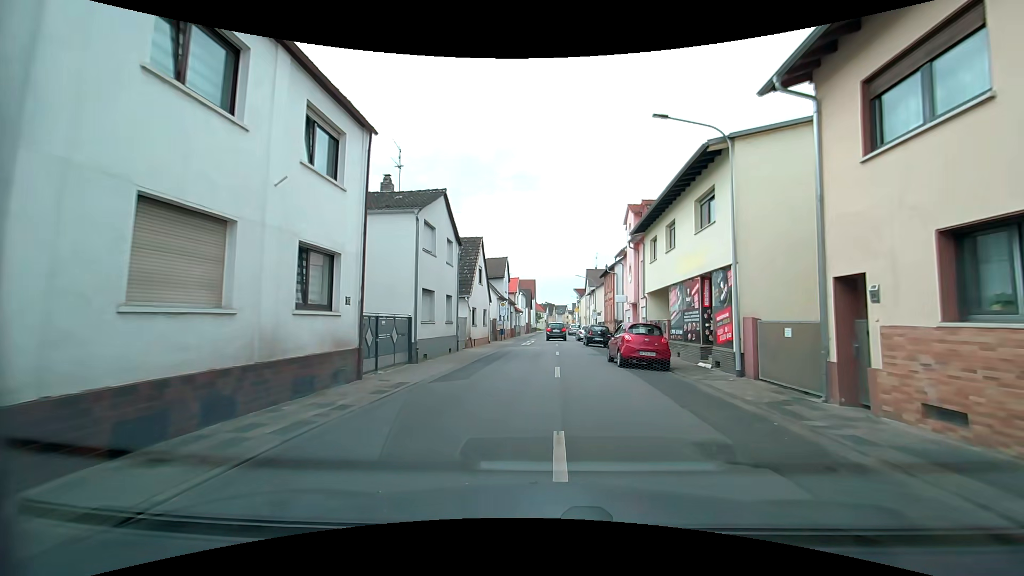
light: Day
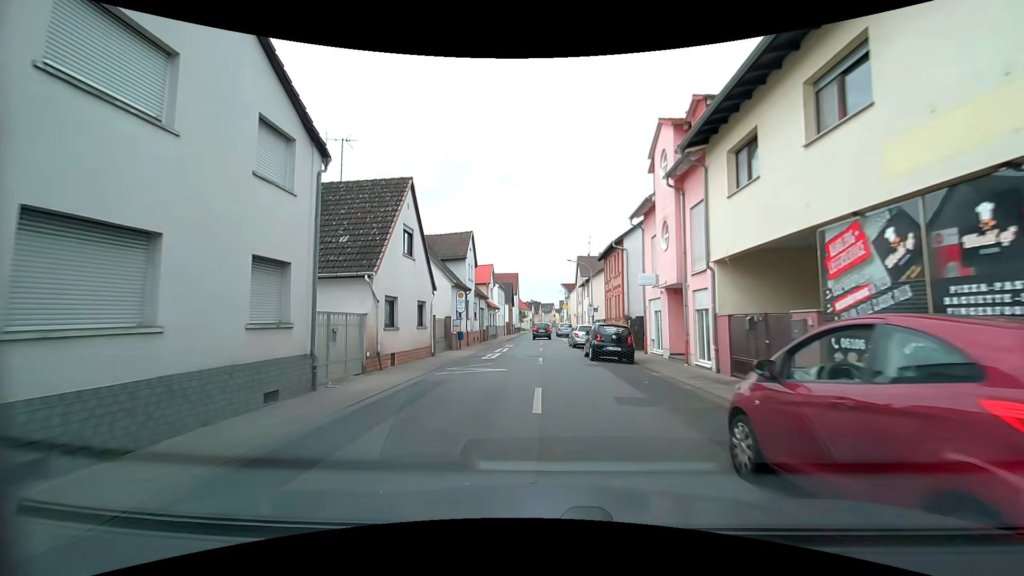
(+0.8, +14.6) m; +3°
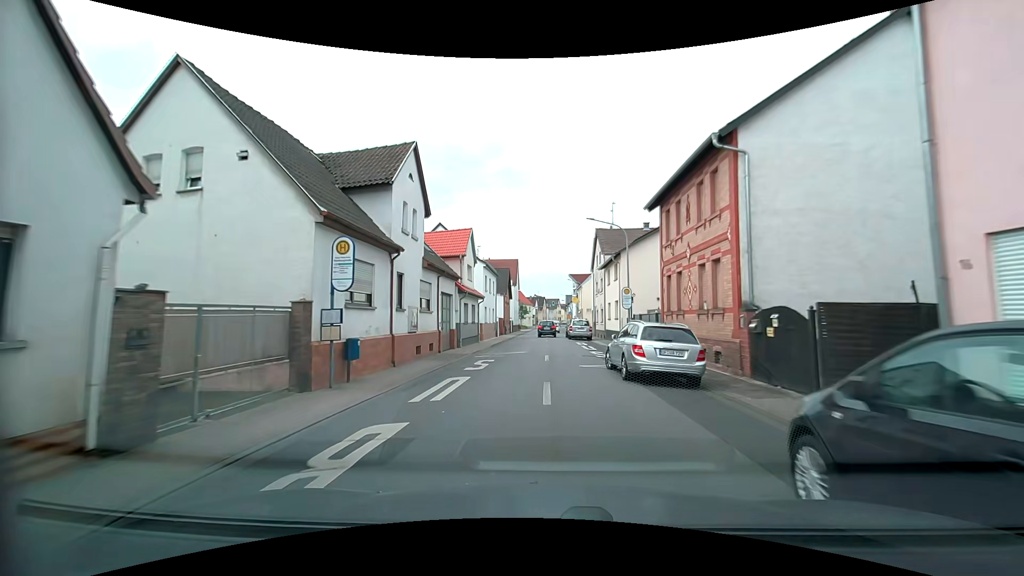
(-0.2, +18.1) m; -1°
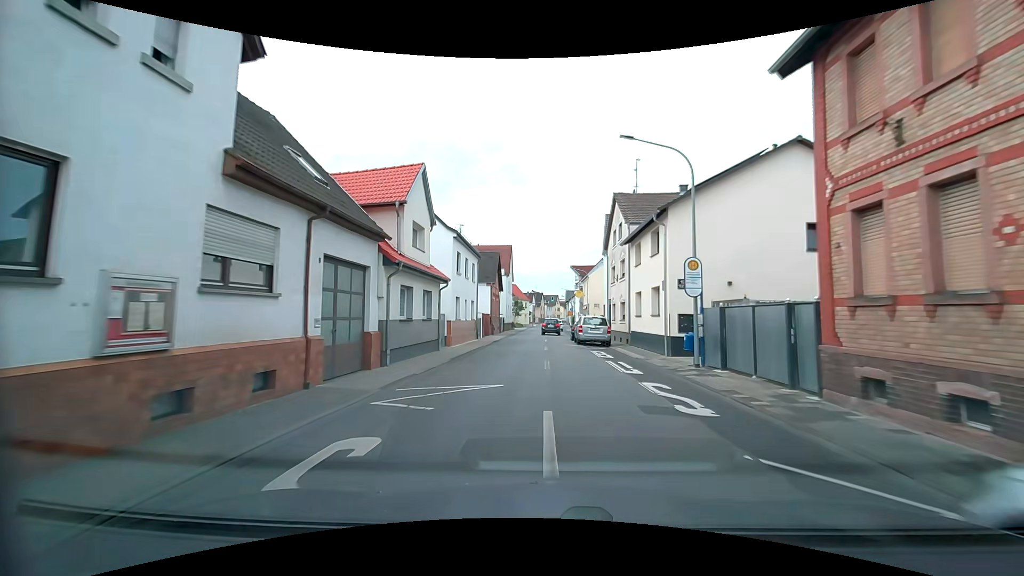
(+0.2, +13.1) m; 0°
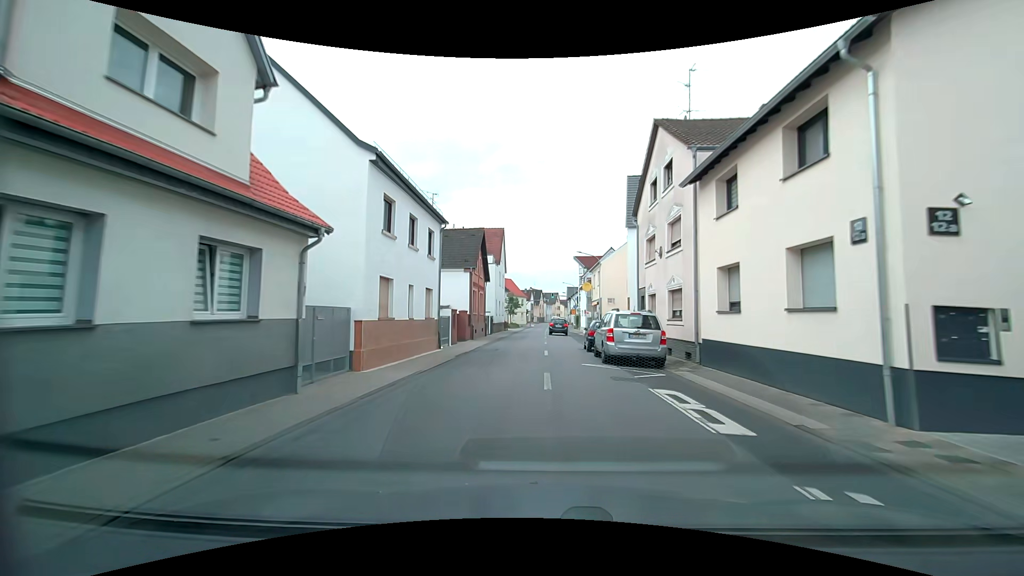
(+0.1, +13.2) m; 0°
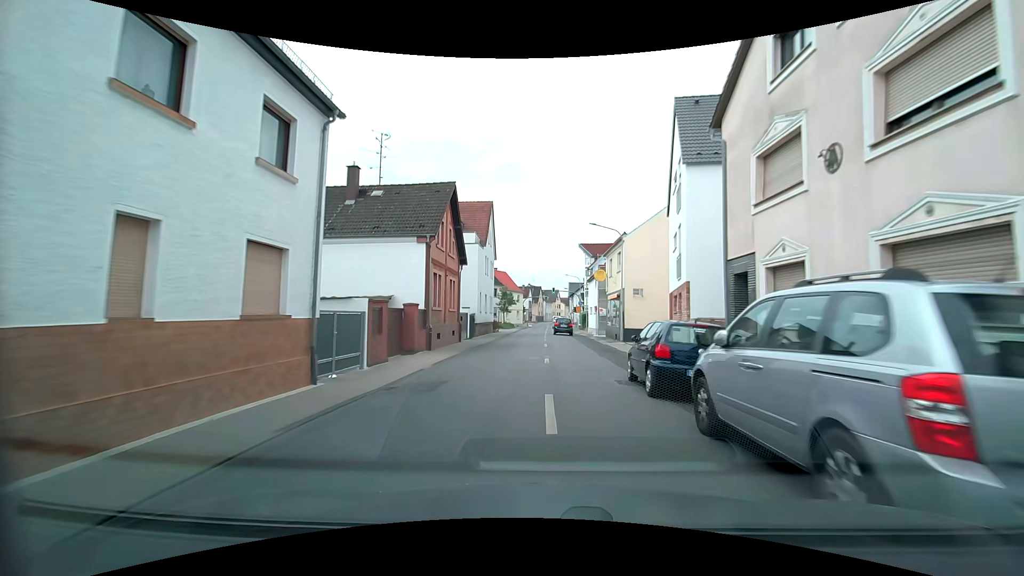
(+0.1, +13.0) m; 0°
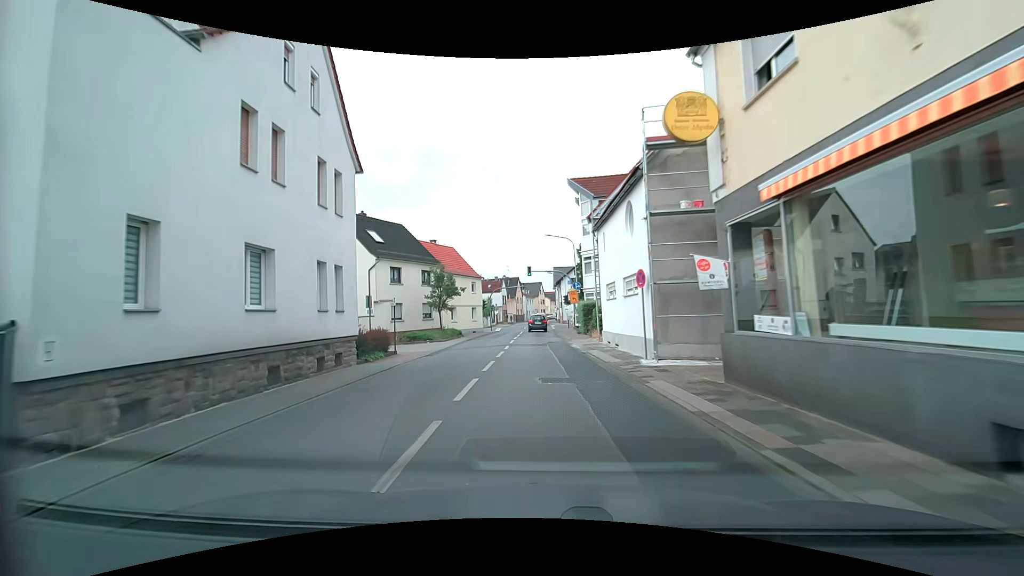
(+1.7, +31.7) m; +2°
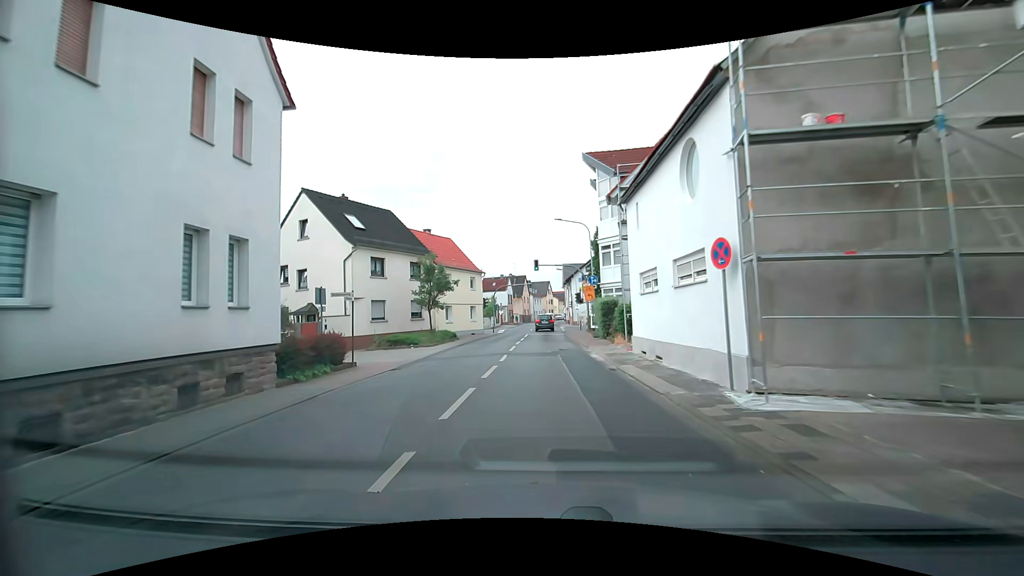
(-0.1, +6.2) m; -1°
(0, +10) (0, +20) (0, +30) (0, +40) (0, +50) (0, +60) (0, +70) (0, +80) (0, +90) (+1, +100) m
